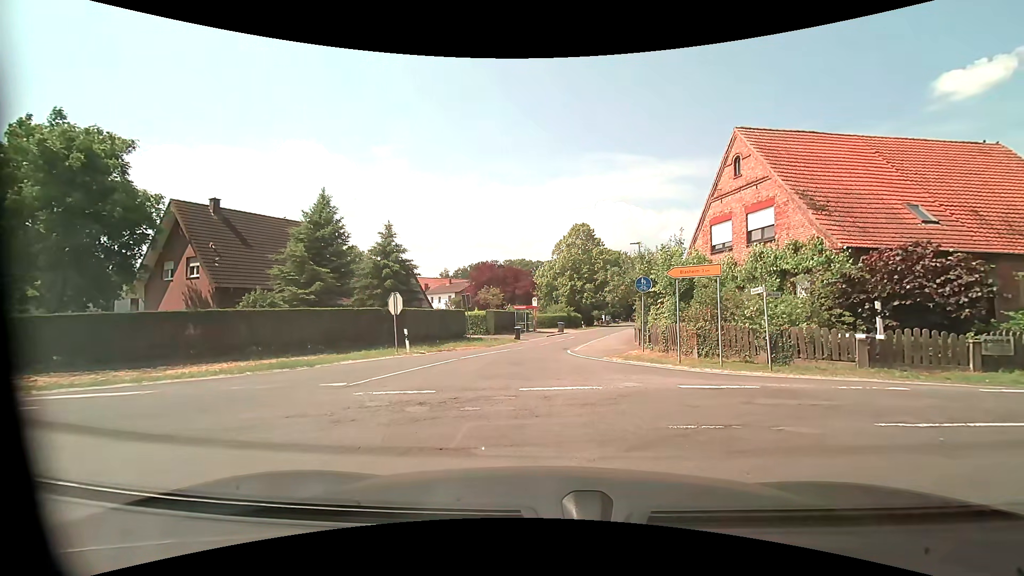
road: tertiary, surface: asphalt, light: Day
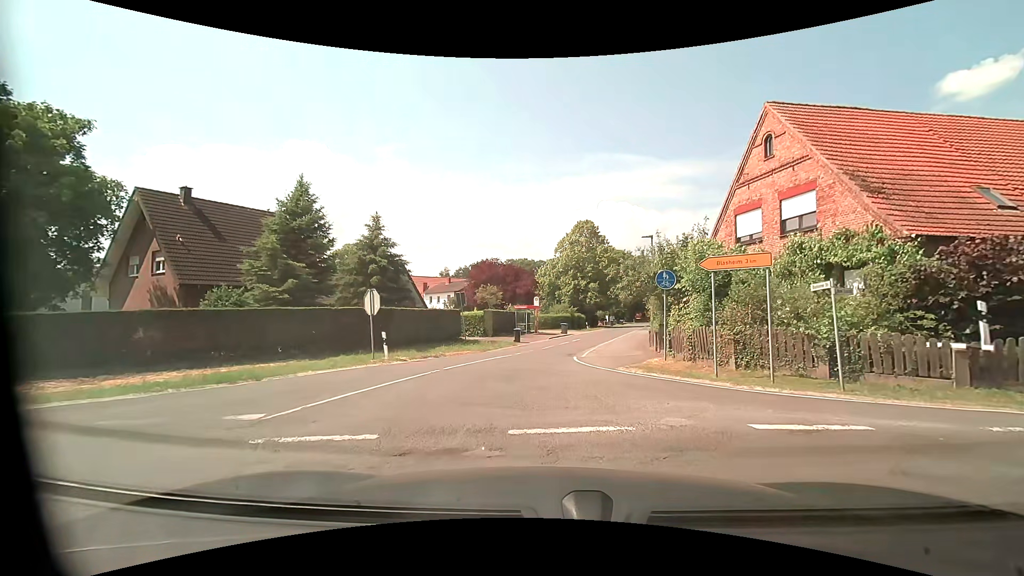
(+0.1, +3.4) m; +2°
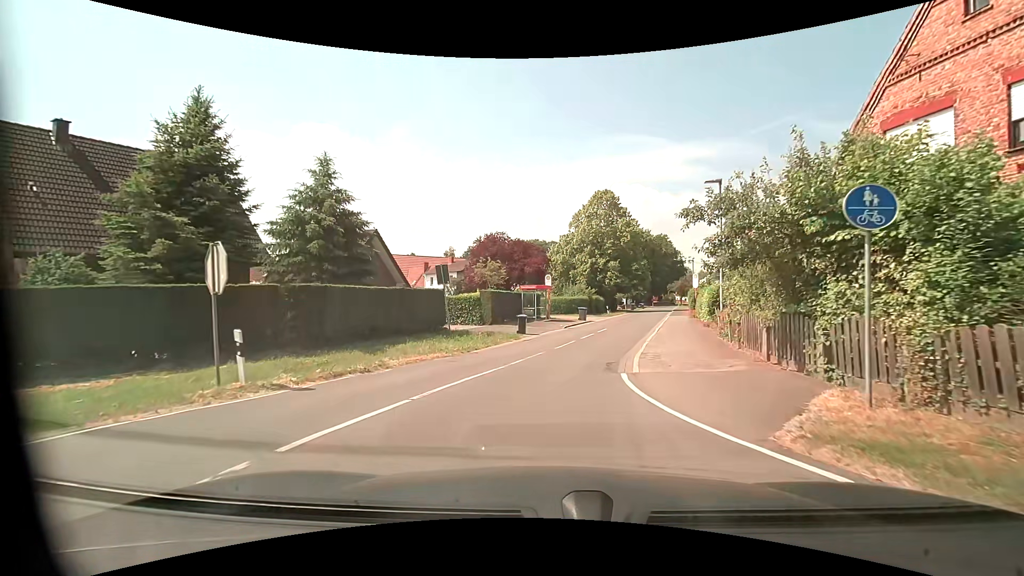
(-0.4, +9.7) m; -2°
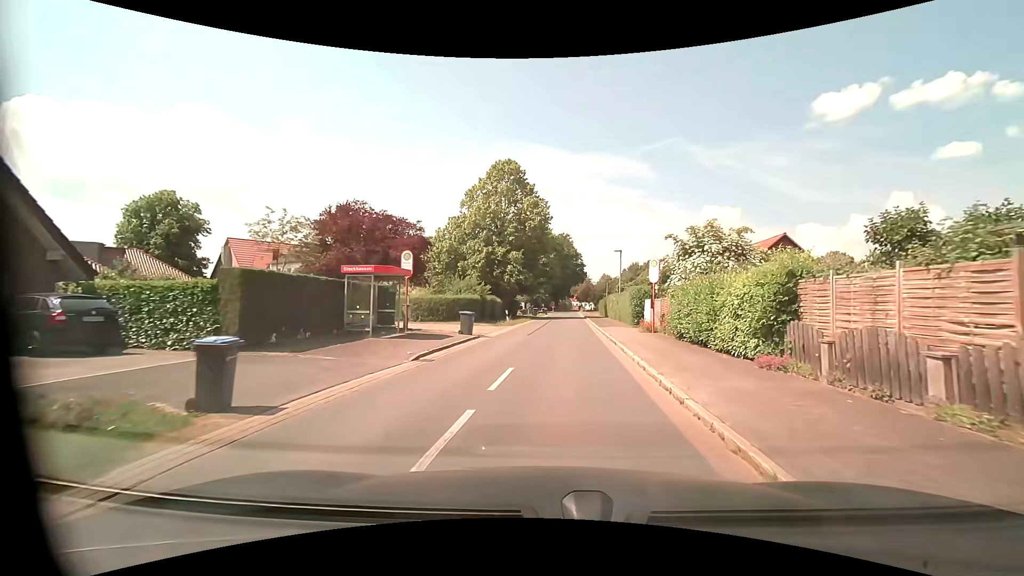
(+1.3, +18.0) m; +11°
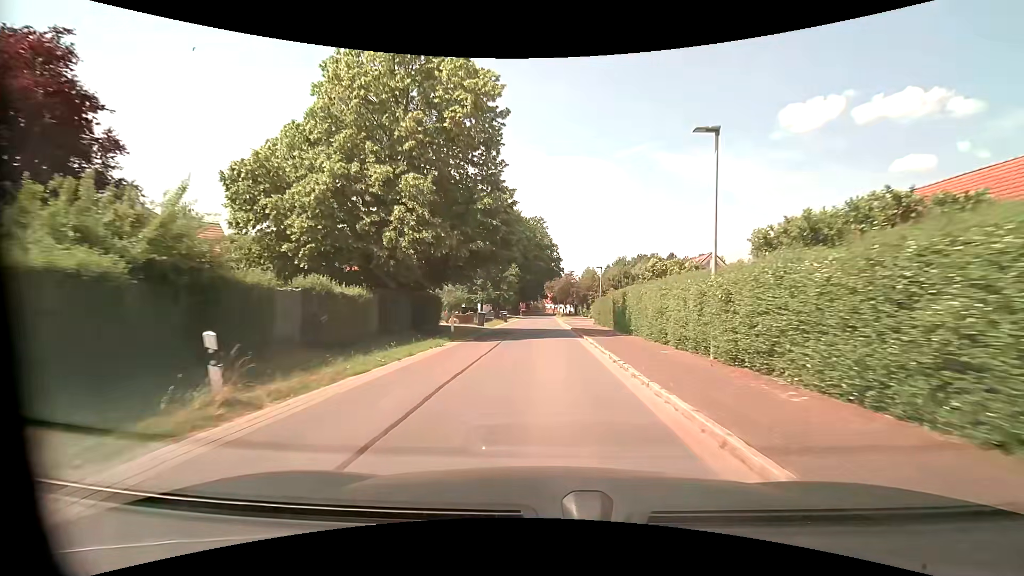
(+1.2, +30.9) m; +3°
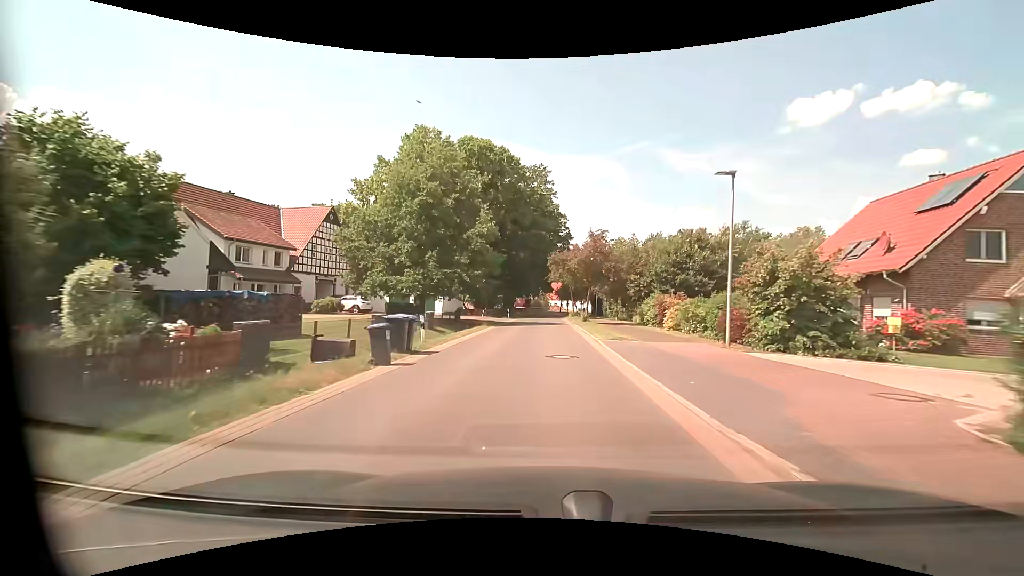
(0.0, +38.0) m; 0°
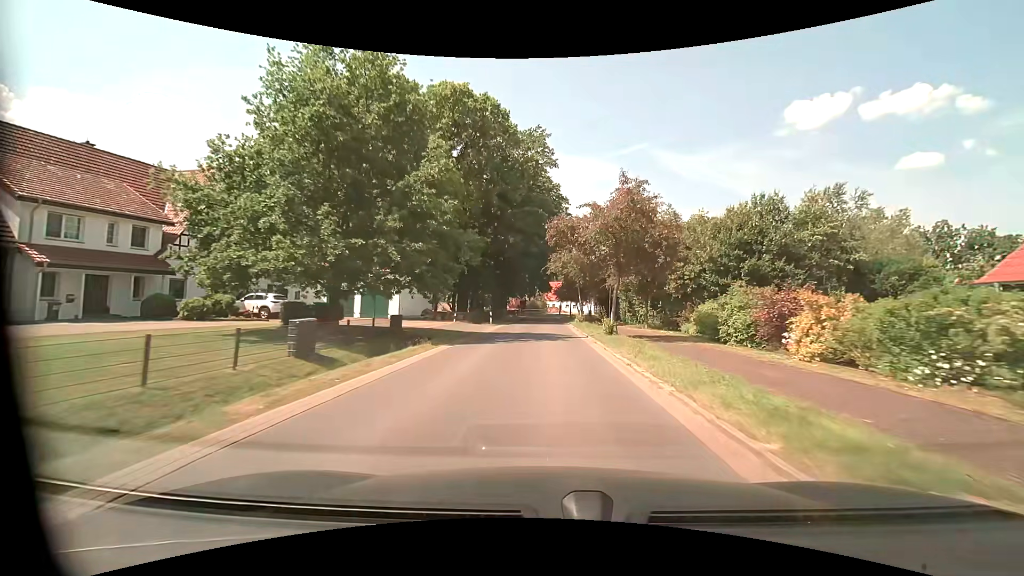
(0.0, +15.4) m; 0°
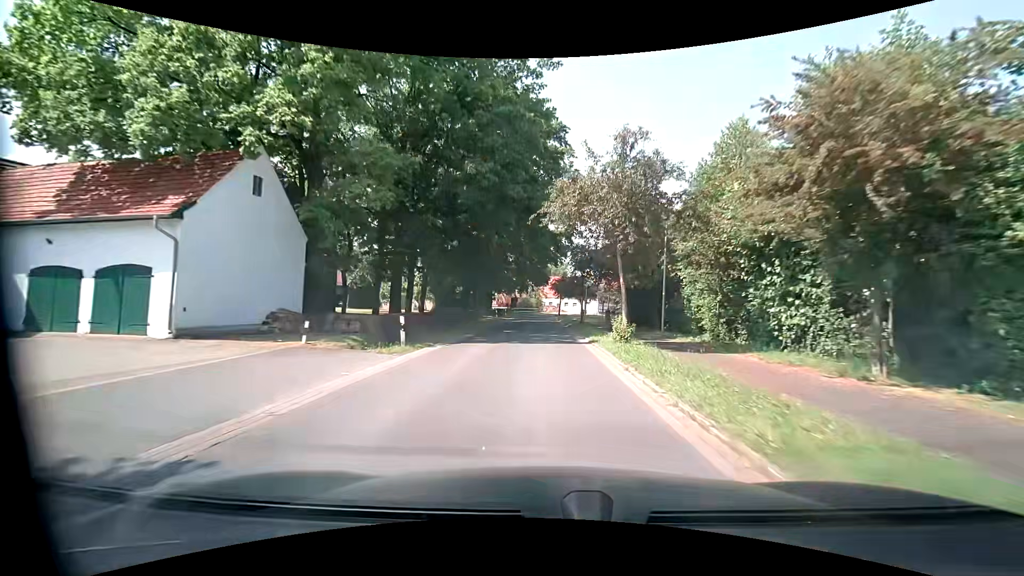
(+0.2, +23.4) m; +1°
(0, +10) (0, +20) (-1, +30) (-1, +40) (-1, +50) (-1, +60) (-1, +70) (-2, +80) (-1, +90) (+1, +100) m
